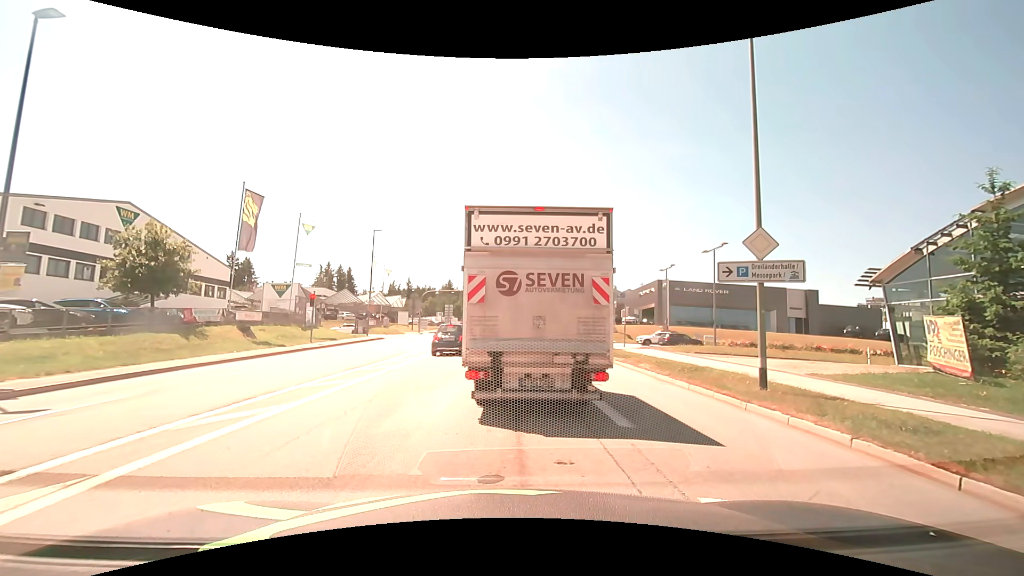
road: tertiary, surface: asphalt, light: Day
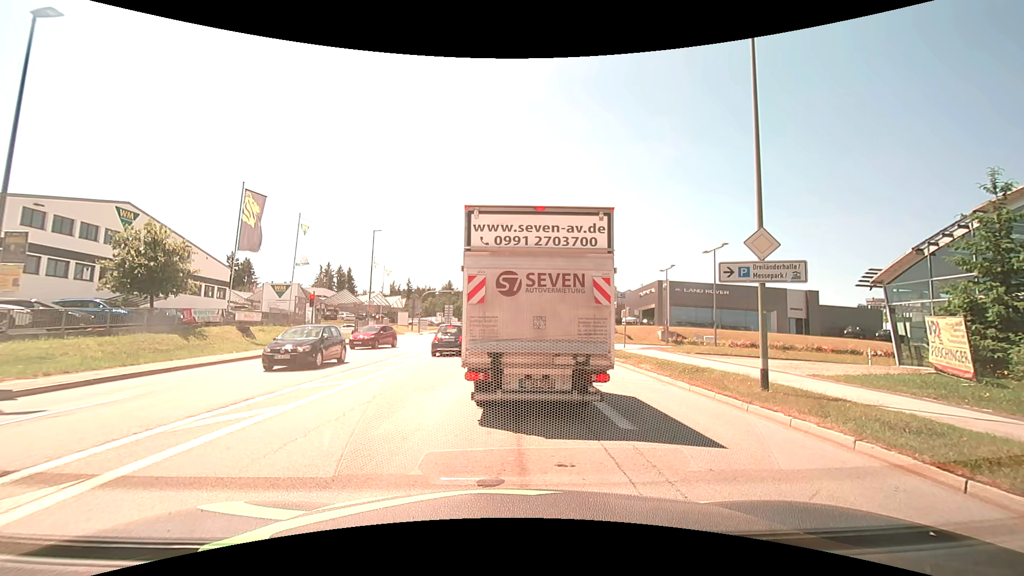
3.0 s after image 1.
(0.0, +0.2) m; 0°
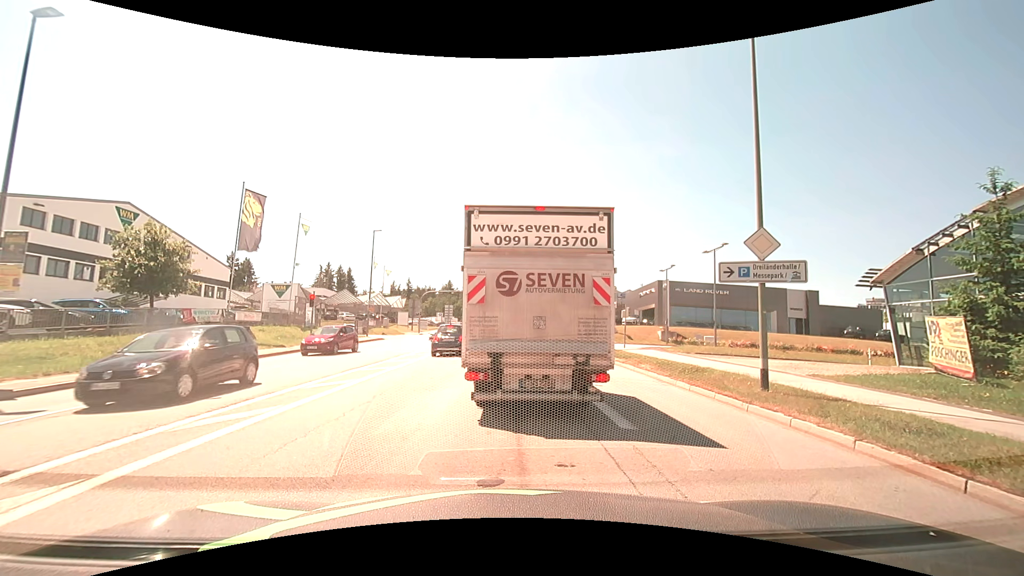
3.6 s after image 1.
(0.0, 0.0) m; 0°
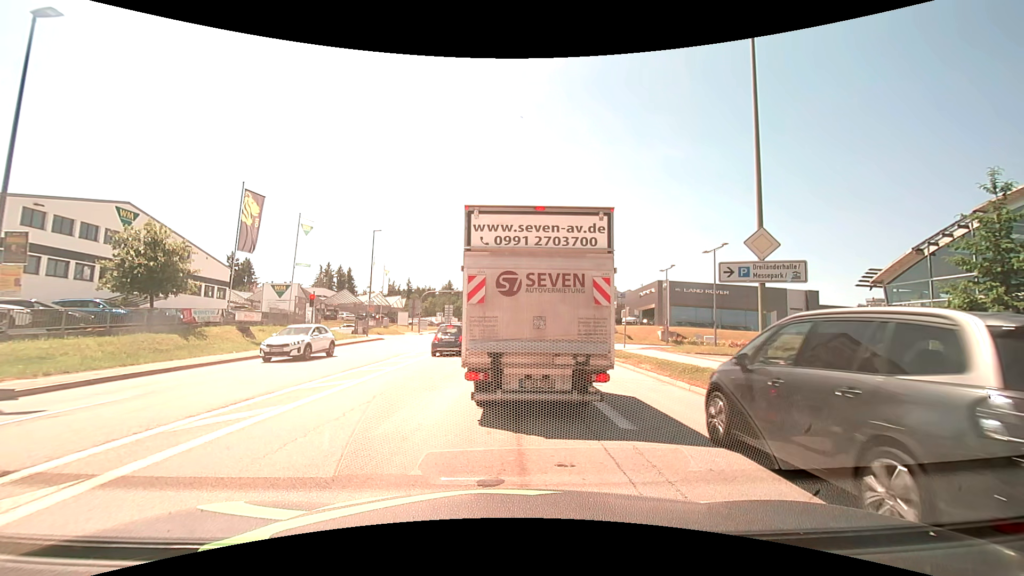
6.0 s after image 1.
(0.0, 0.0) m; 0°
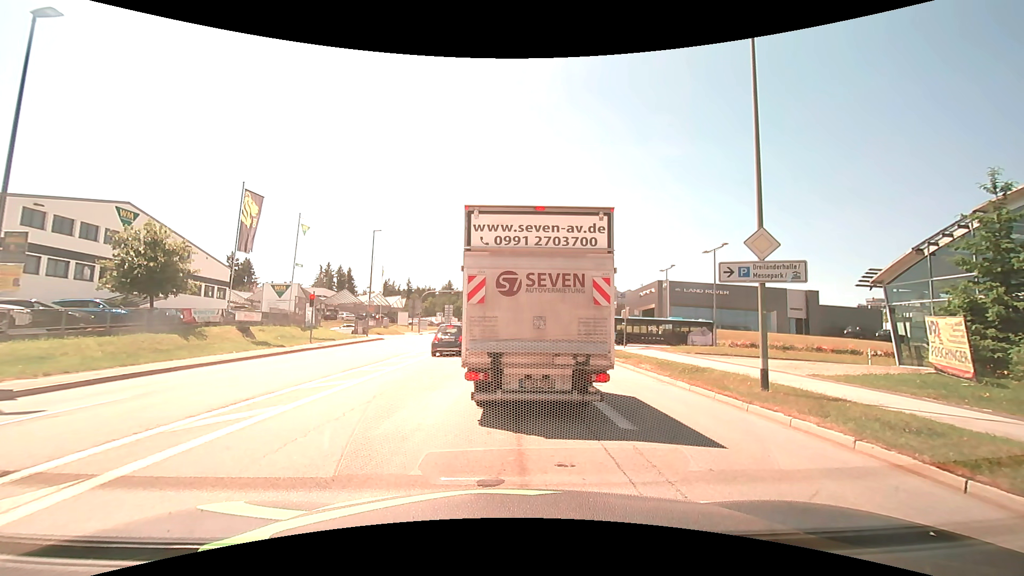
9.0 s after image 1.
(0.0, 0.0) m; 0°
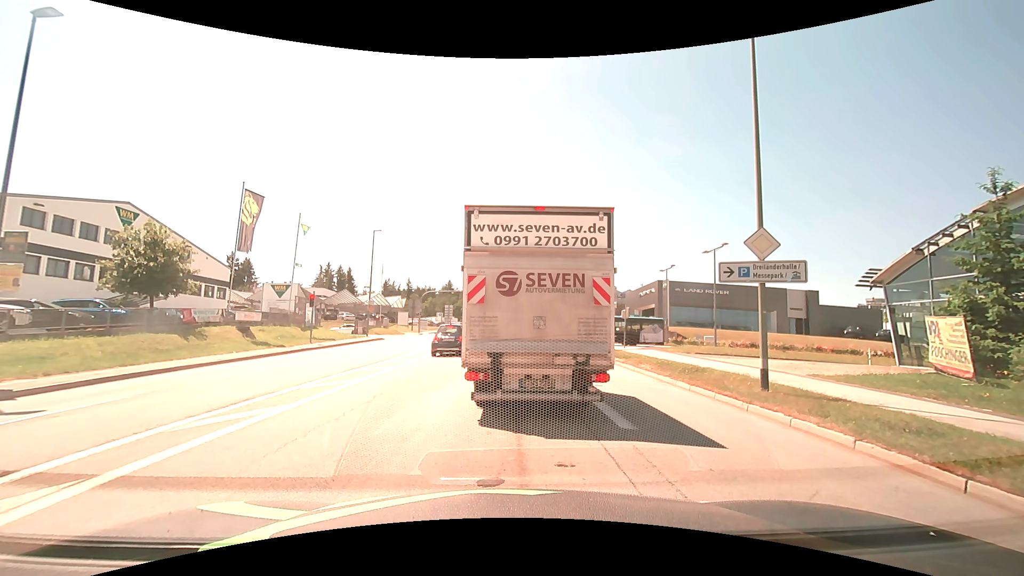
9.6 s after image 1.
(0.0, 0.0) m; 0°
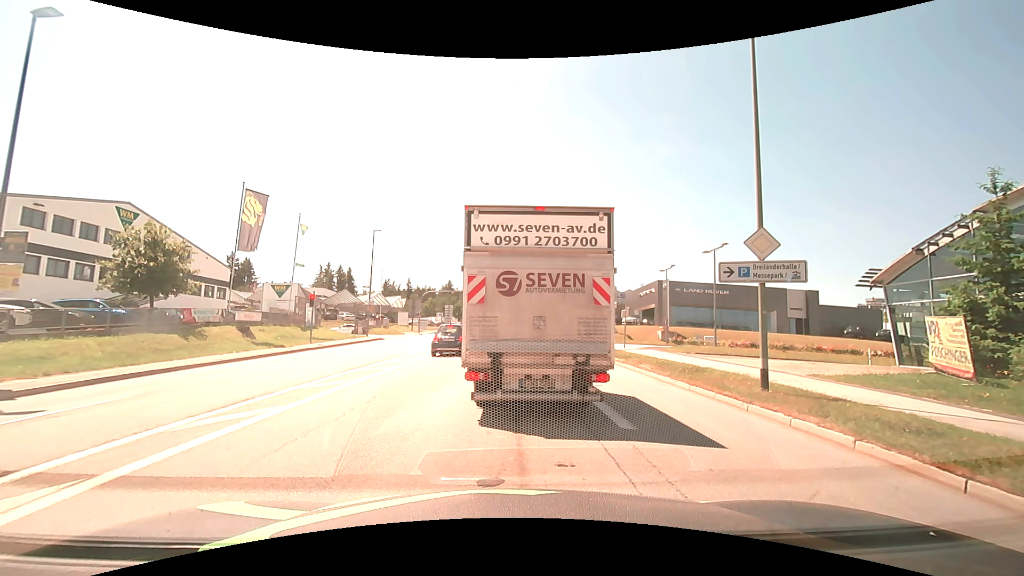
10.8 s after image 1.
(0.0, 0.0) m; 0°
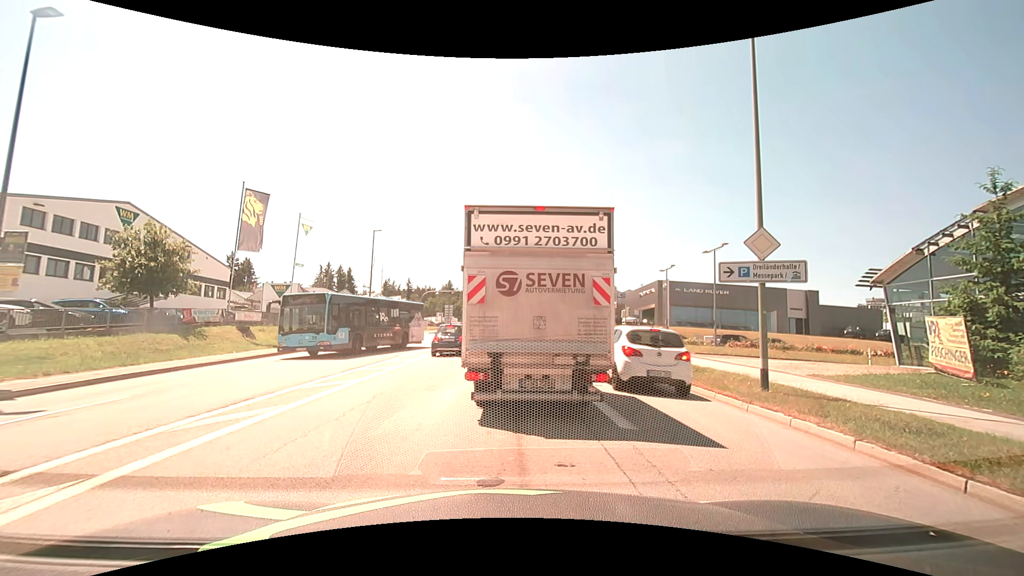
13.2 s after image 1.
(0.0, 0.0) m; 0°
